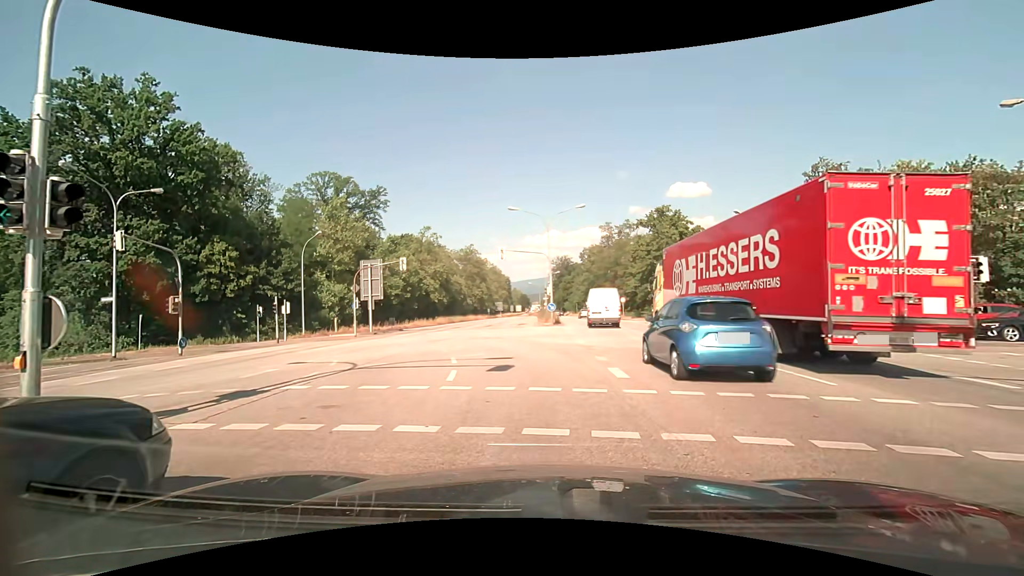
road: primary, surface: asphalt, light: Day
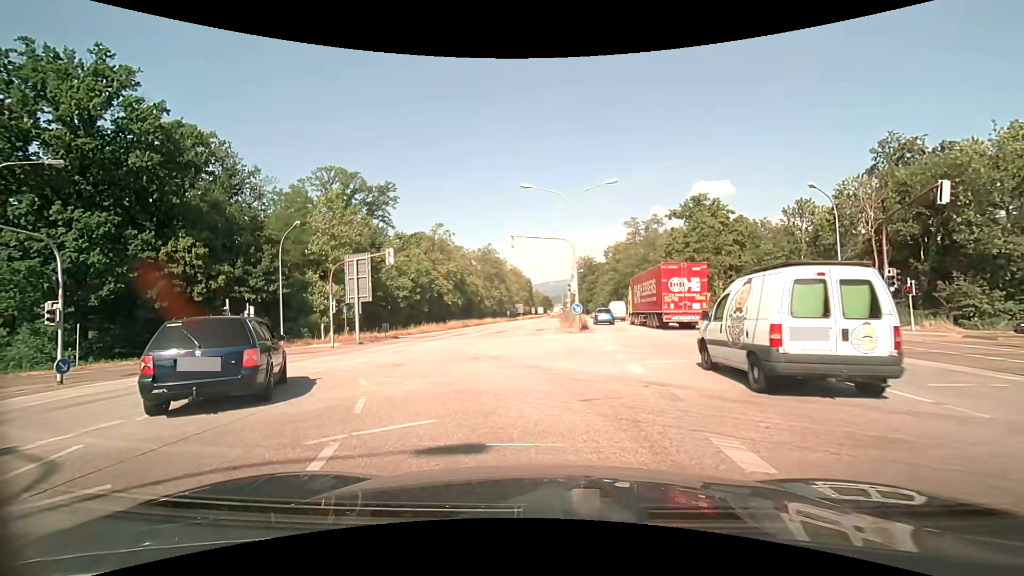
(0.0, +8.6) m; -3°
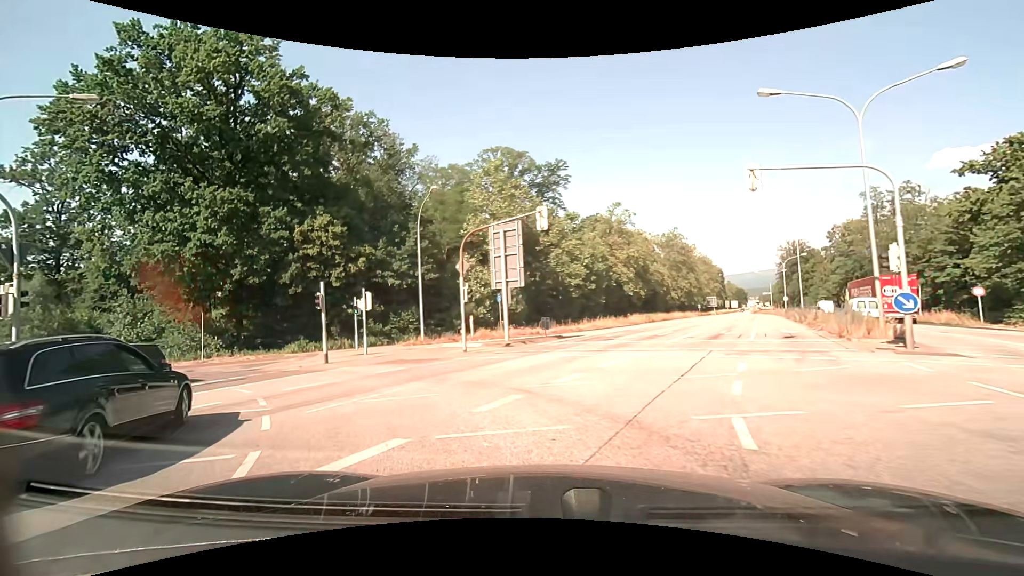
(-2.0, +11.9) m; -21°
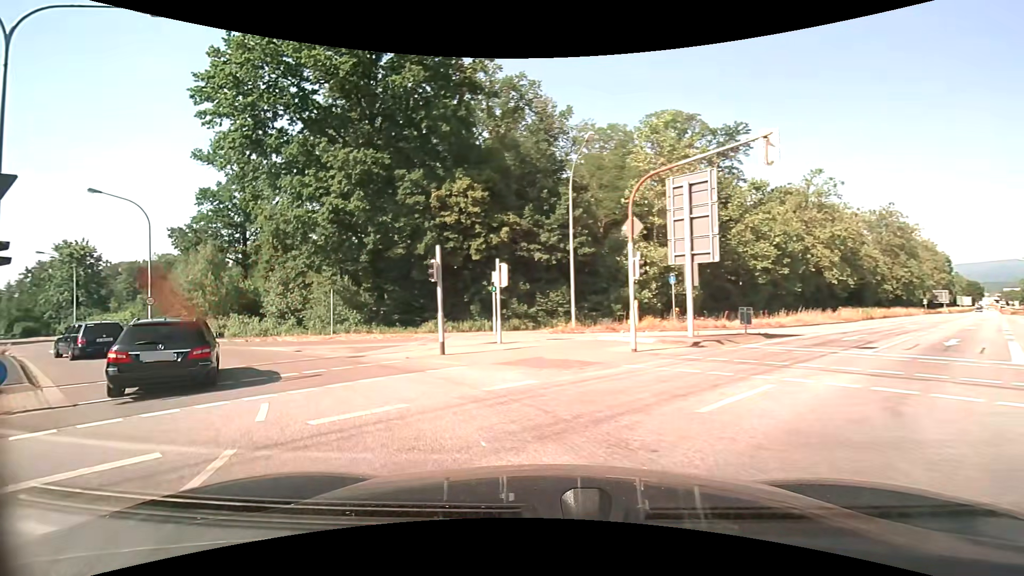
(-1.0, +6.8) m; -18°
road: secondary
